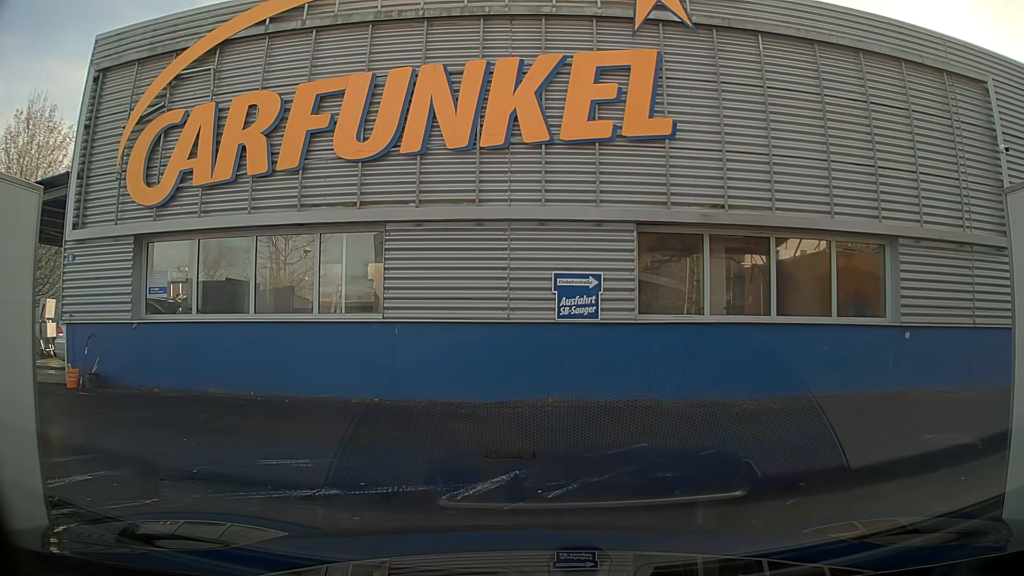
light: Day
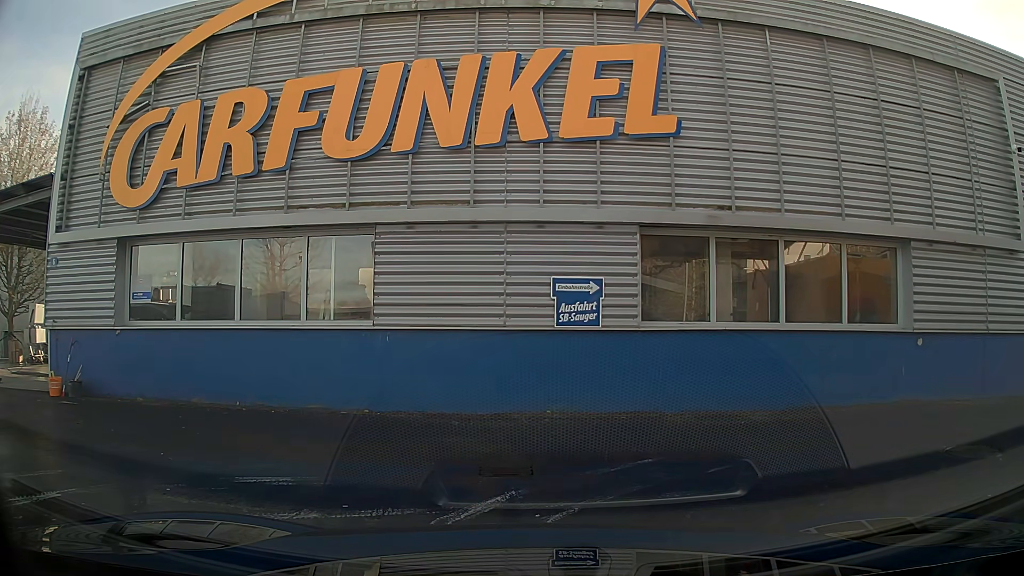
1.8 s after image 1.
(0.0, +0.5) m; 0°
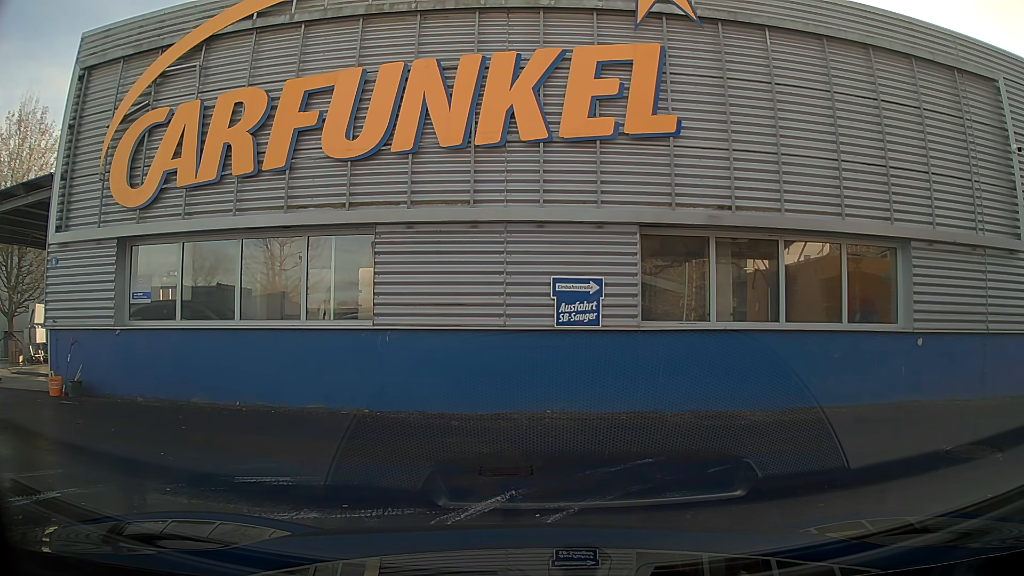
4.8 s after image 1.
(0.0, +0.1) m; 0°
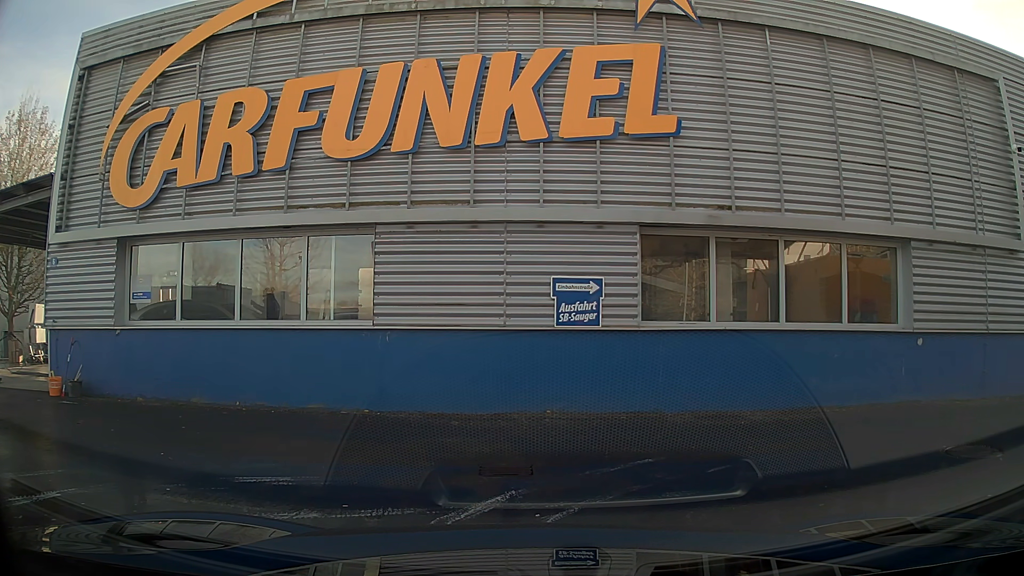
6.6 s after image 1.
(0.0, 0.0) m; 0°
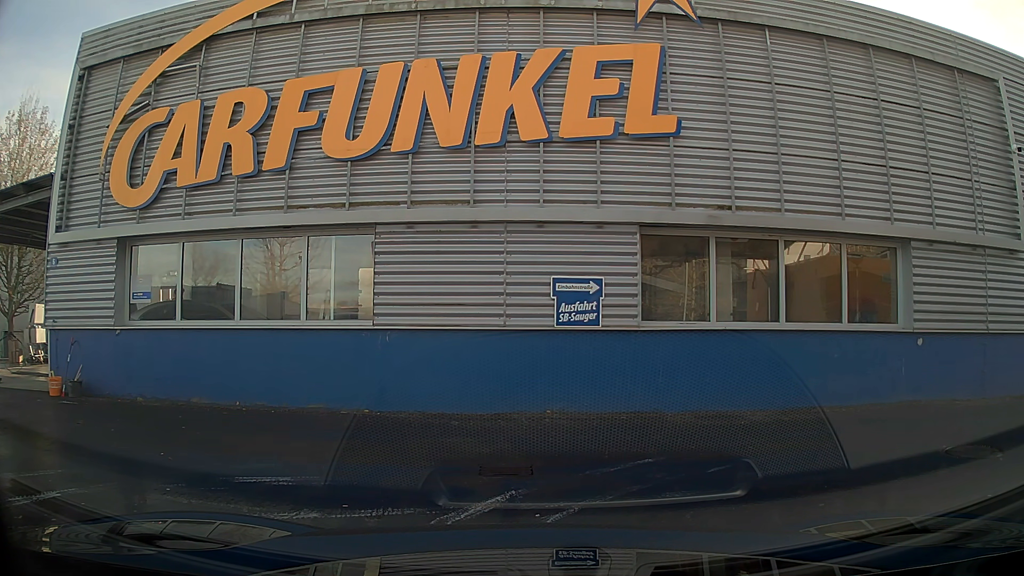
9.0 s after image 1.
(0.0, 0.0) m; 0°
